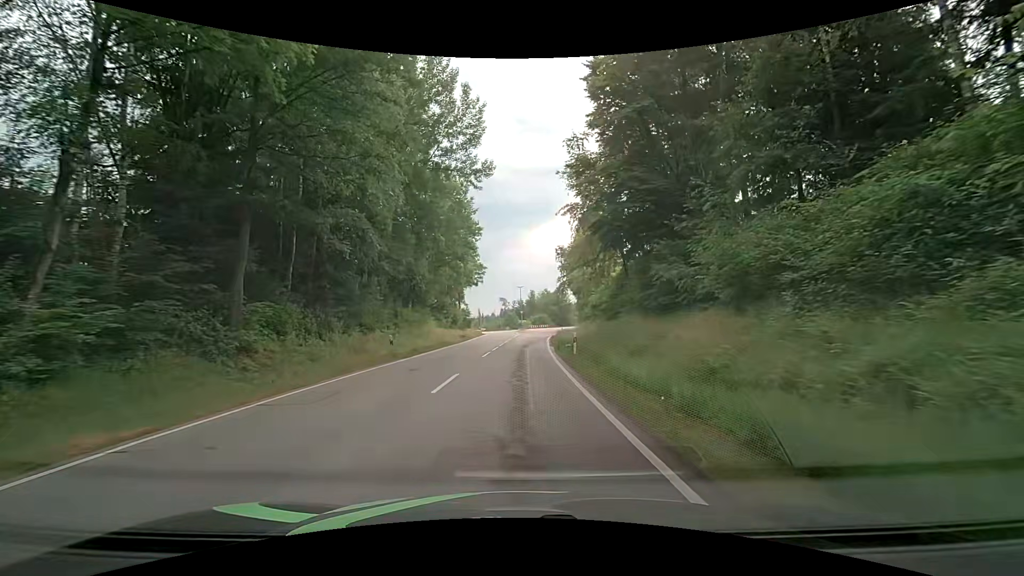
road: tertiary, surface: asphalt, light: Day
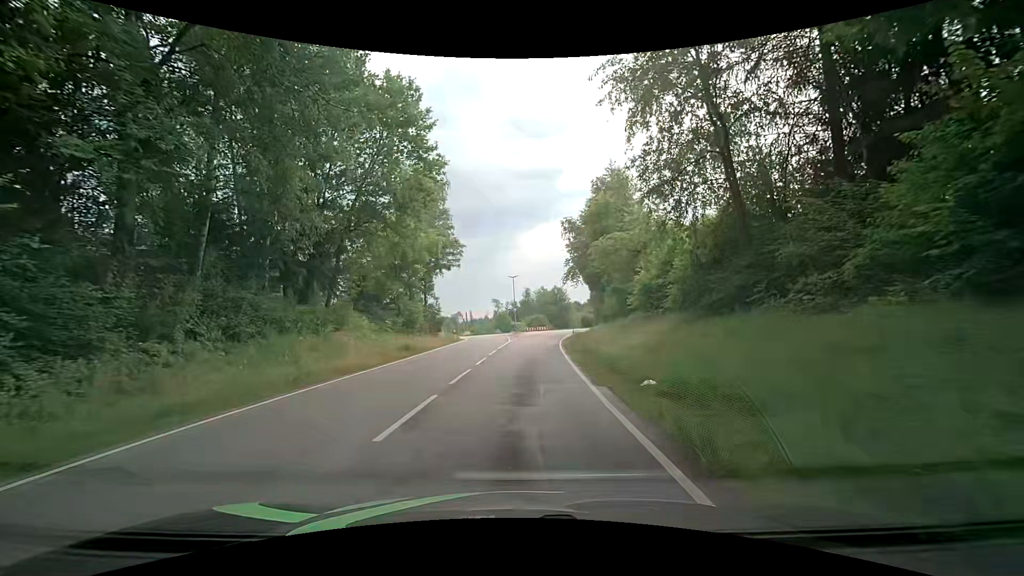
(+0.3, +22.1) m; +1°
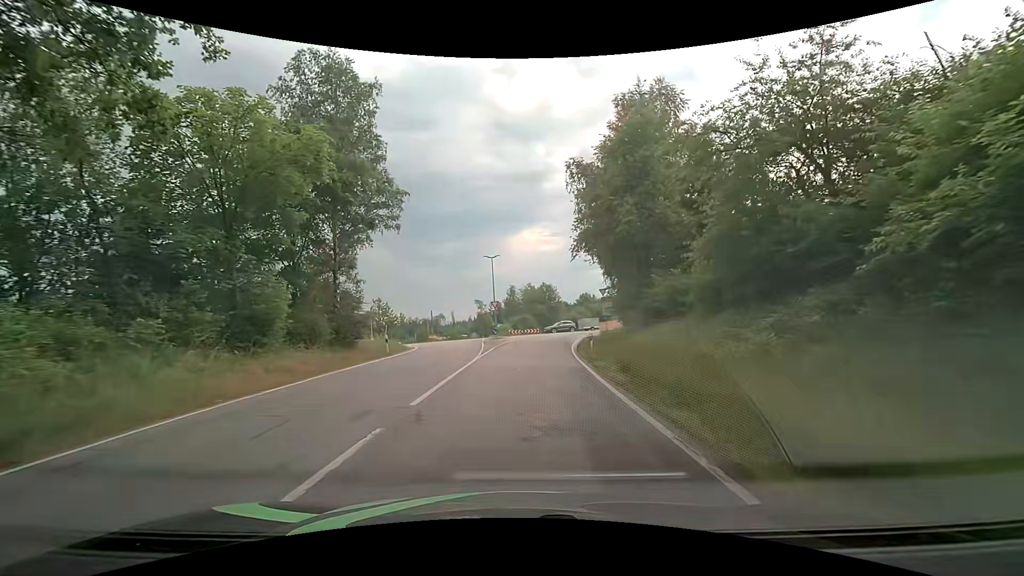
(+0.3, +21.4) m; +2°
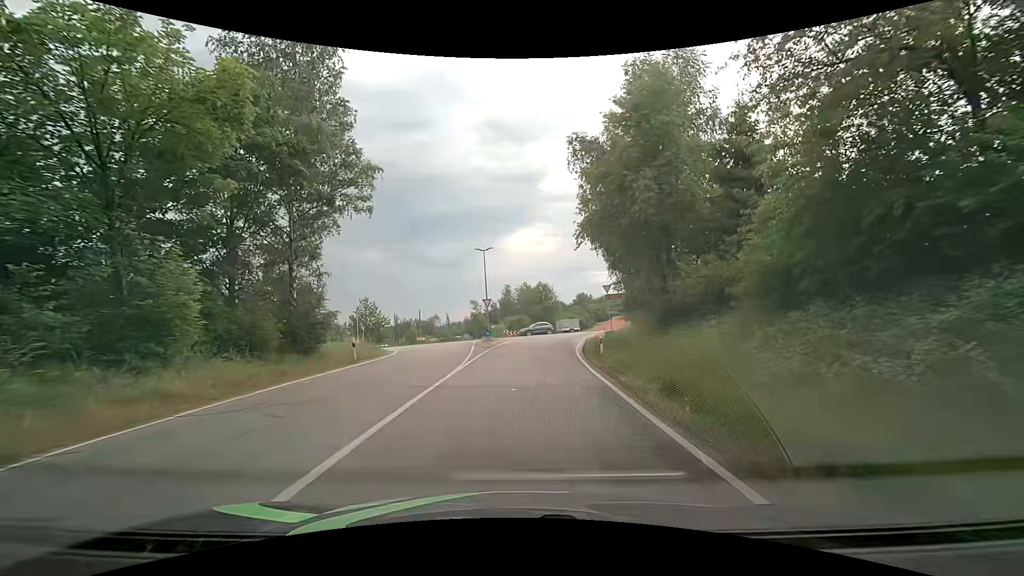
(0.0, +5.0) m; 0°
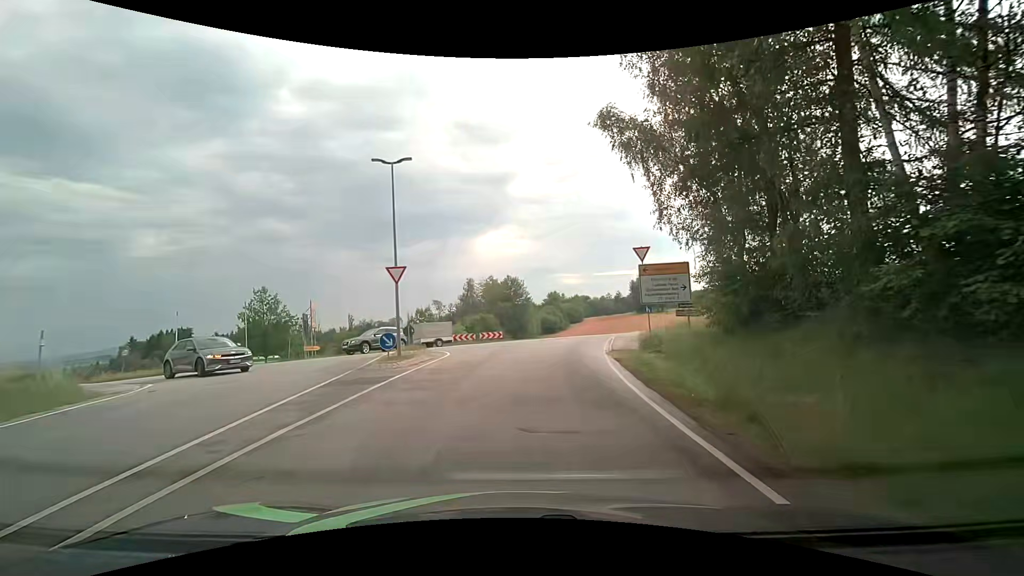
(+0.9, +23.2) m; +4°
(0, +10) (+1, +20) (+3, +30) (+7, +39) (+14, +46) (+22, +51) (+31, +57) (+38, +63) (+45, +70) (+51, +78) m
